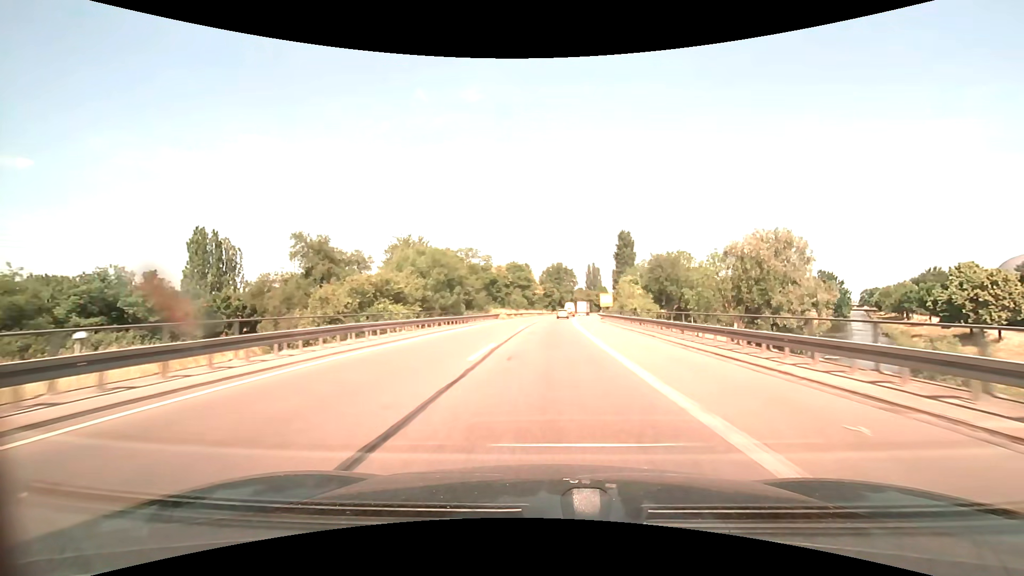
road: trunk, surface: asphalt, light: Day
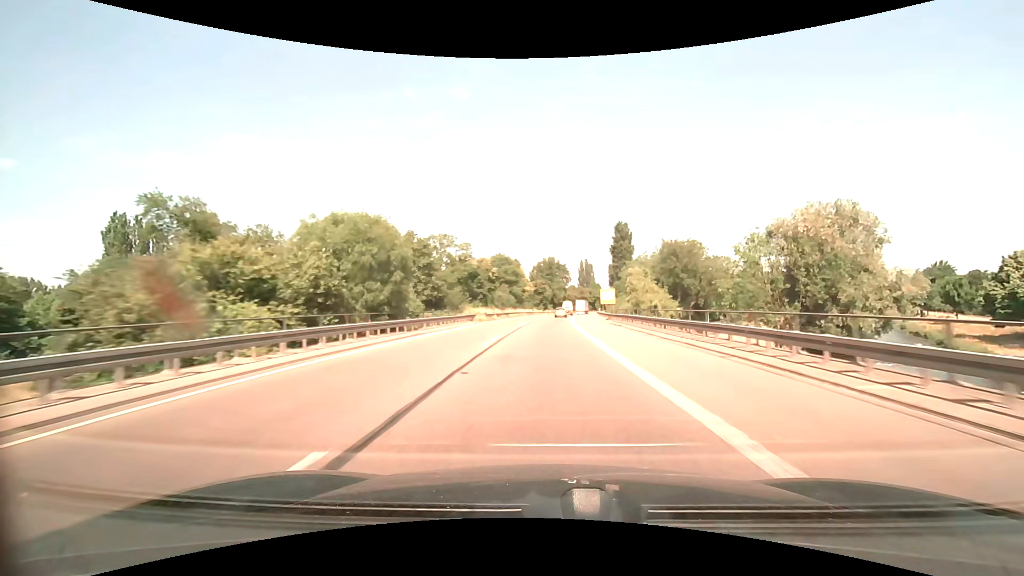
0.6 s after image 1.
(+0.2, +14.1) m; +1°
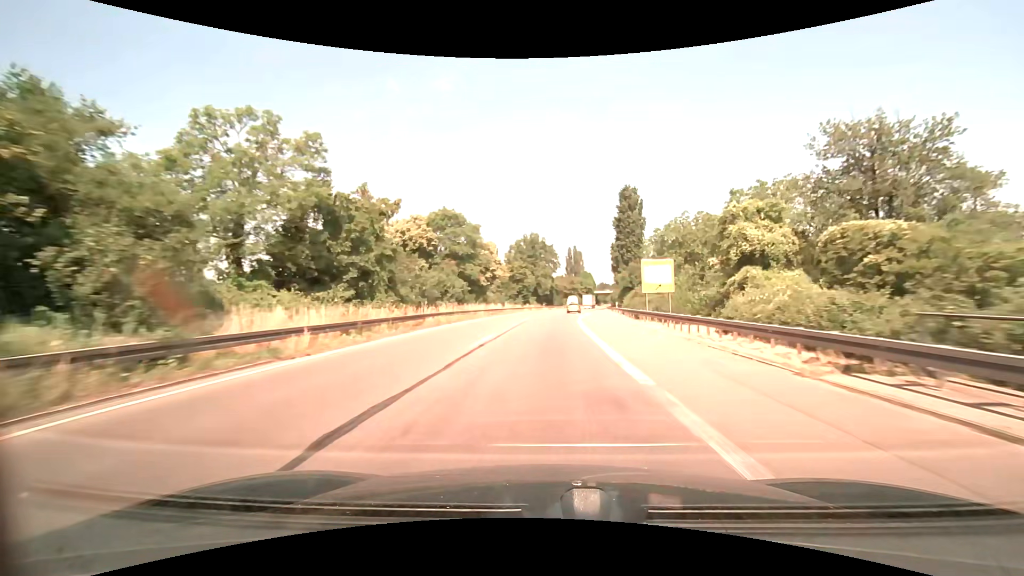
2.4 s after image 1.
(+0.8, +42.2) m; +2°
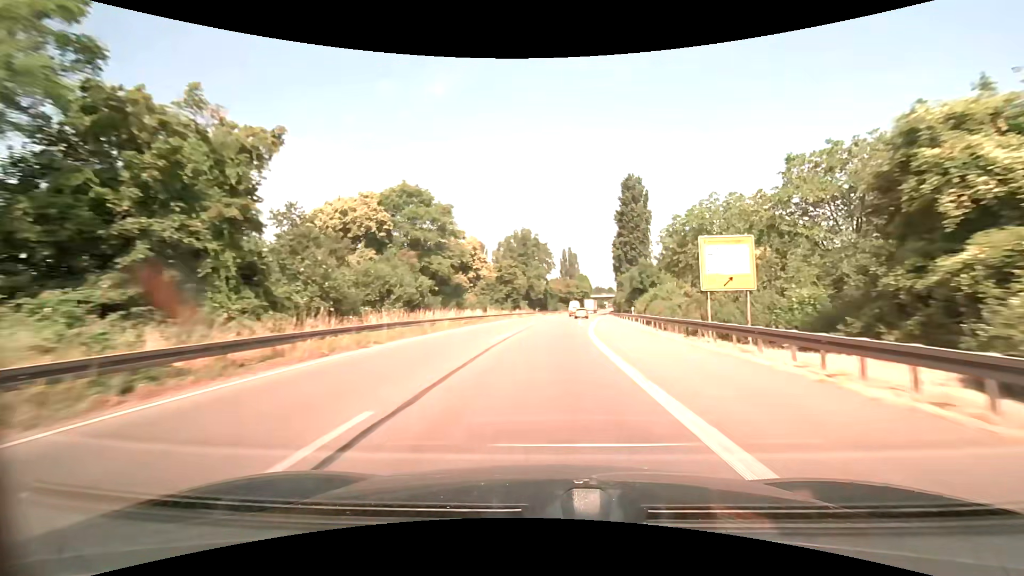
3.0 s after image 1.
(0.0, +14.1) m; +1°
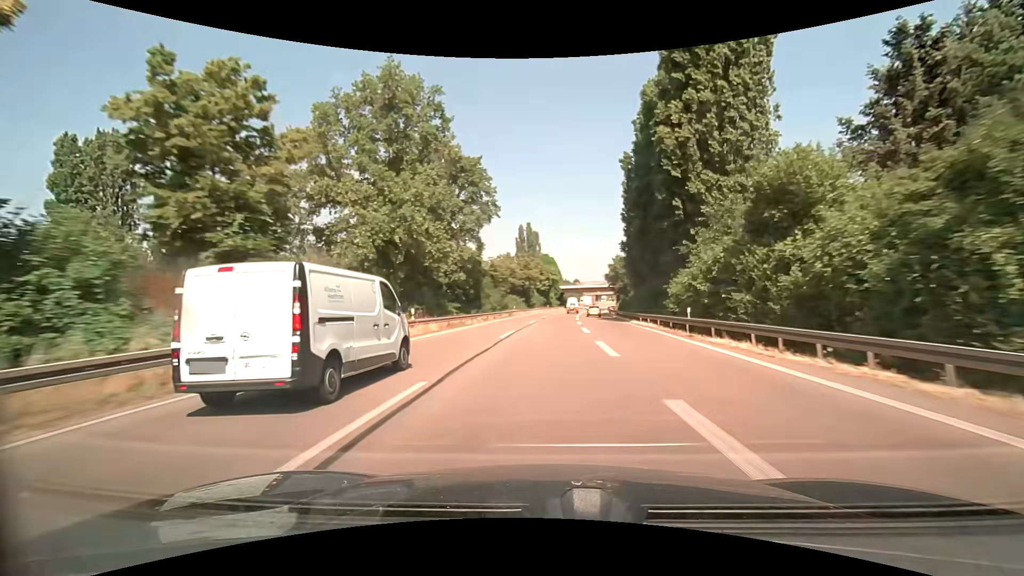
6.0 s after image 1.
(+3.1, +70.9) m; +5°
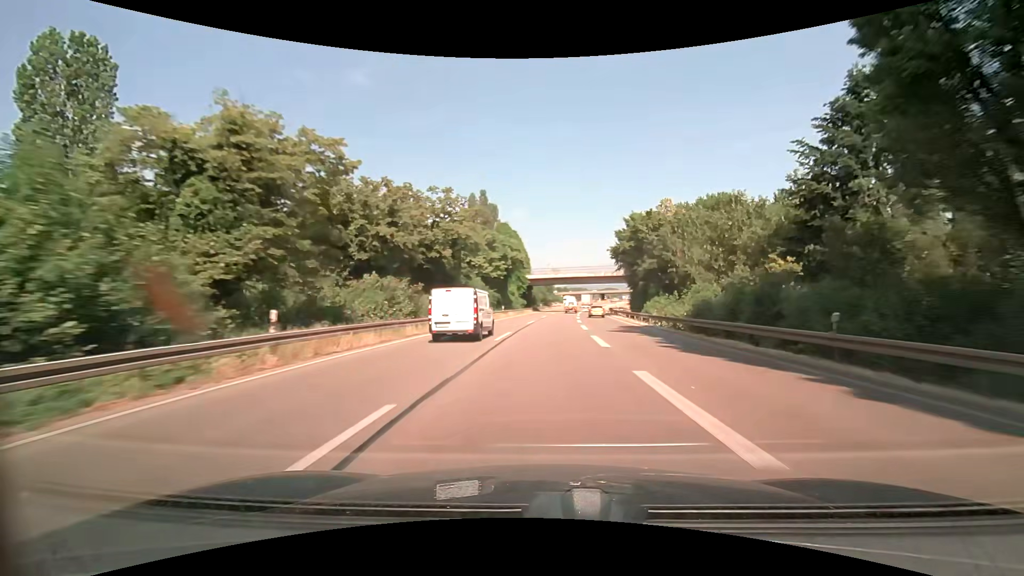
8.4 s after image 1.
(+1.7, +57.0) m; +4°
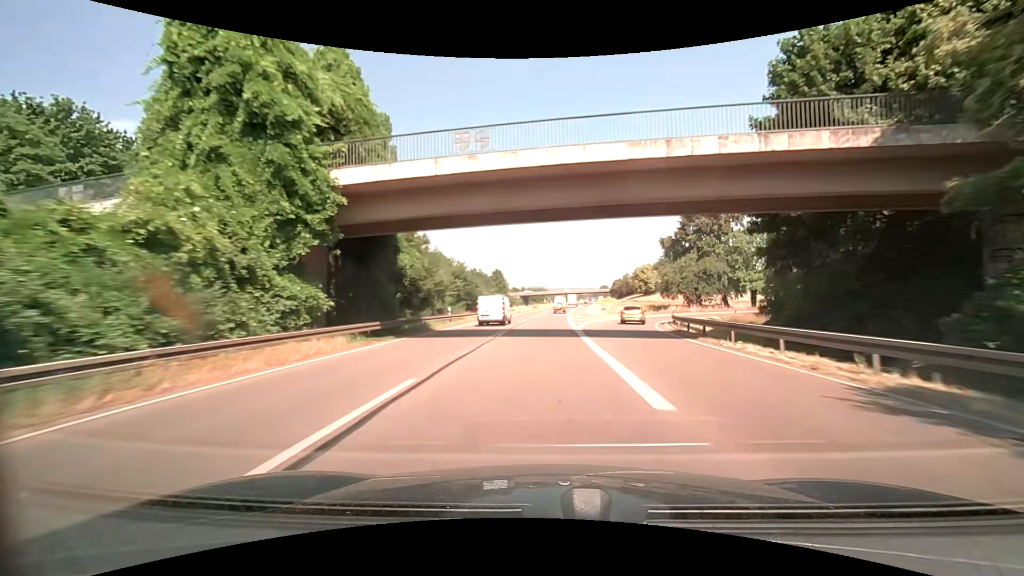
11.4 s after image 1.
(+2.9, +70.9) m; +5°
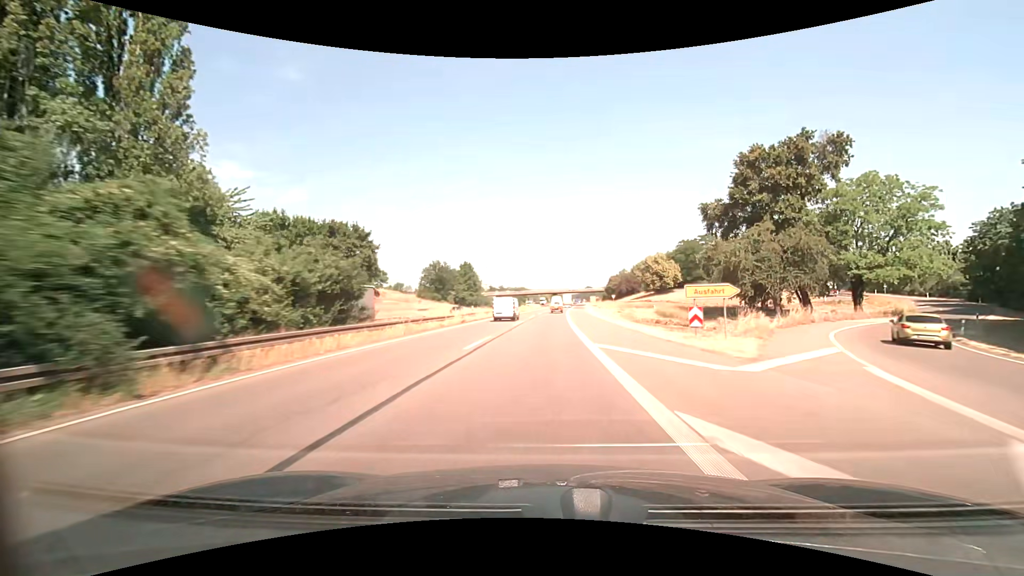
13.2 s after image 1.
(+0.6, +42.5) m; +2°
(0, +10) (0, +20) (0, +30) (+1, +40) (+1, +50) (+1, +60) (+2, +70) (+2, +80) (+3, +90) (+3, +100) m
